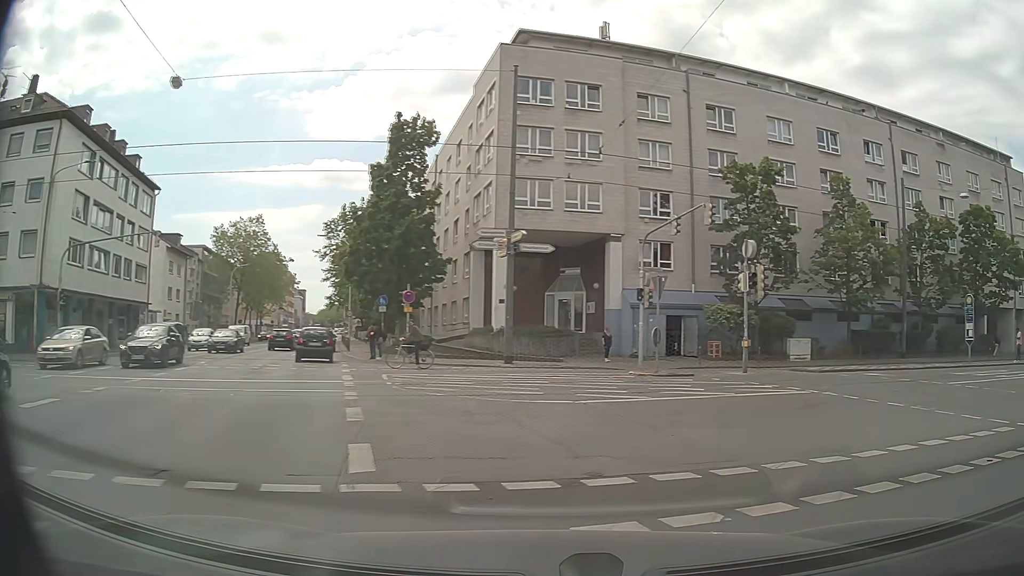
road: primary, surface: asphalt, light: Day
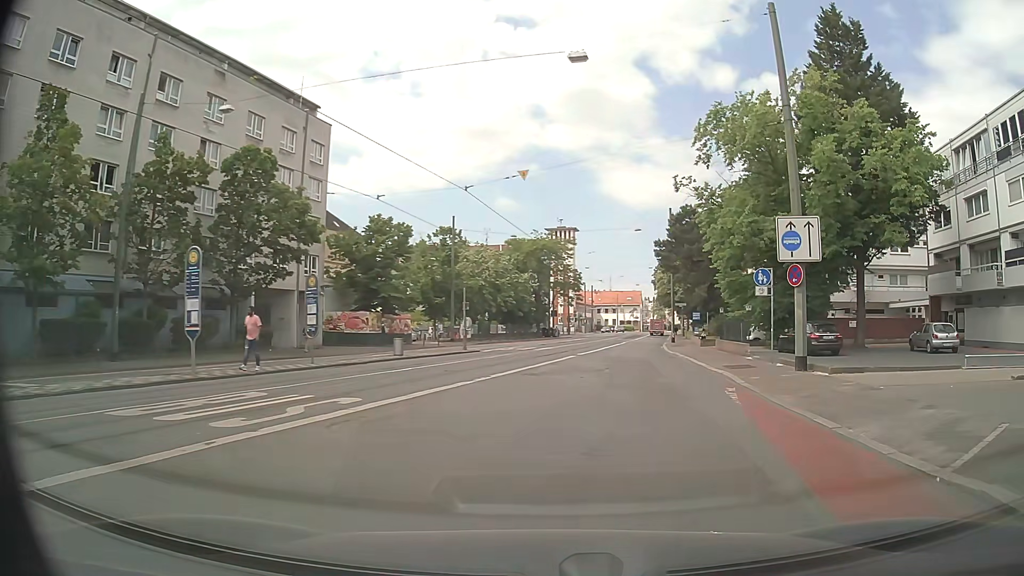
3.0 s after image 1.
(+9.1, +12.1) m; +62°
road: secondary
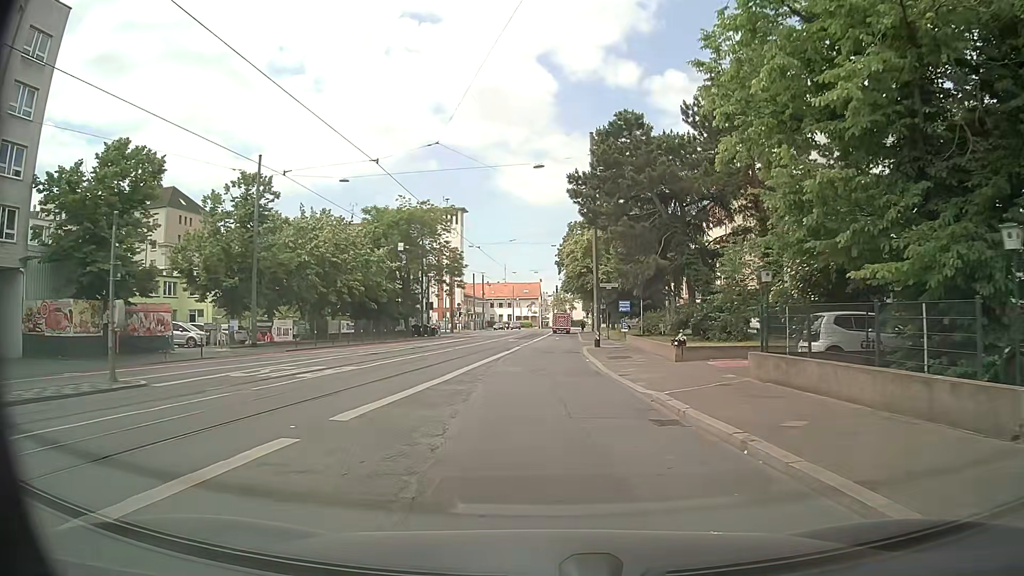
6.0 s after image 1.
(+3.3, +23.7) m; +10°
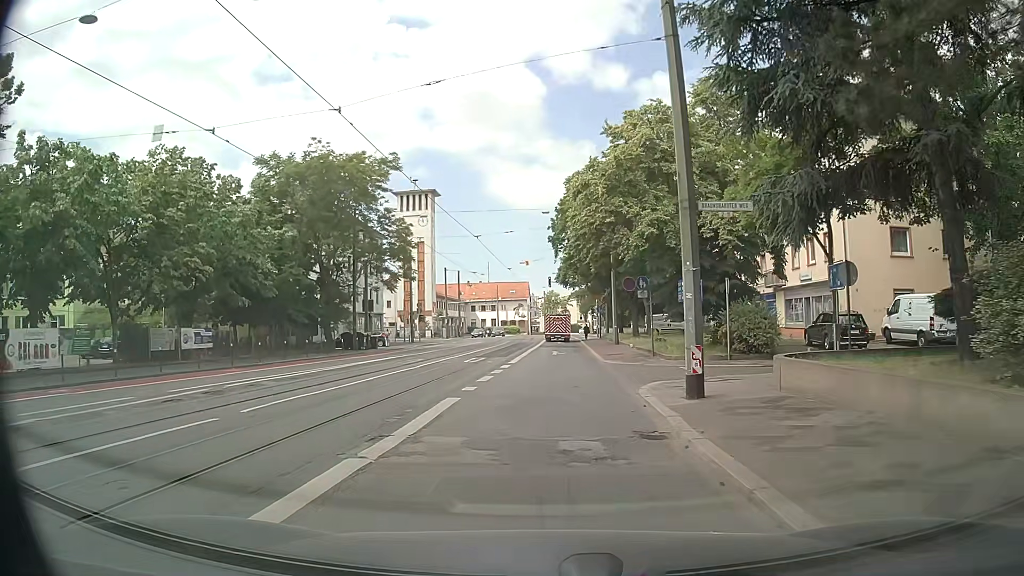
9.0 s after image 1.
(-0.1, +25.5) m; +1°
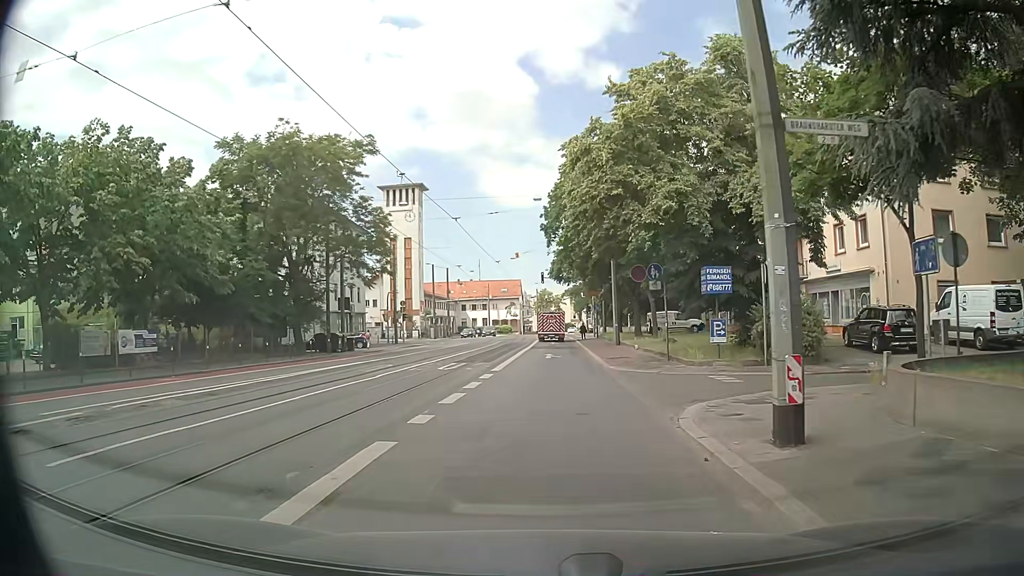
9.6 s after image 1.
(0.0, +5.0) m; +1°
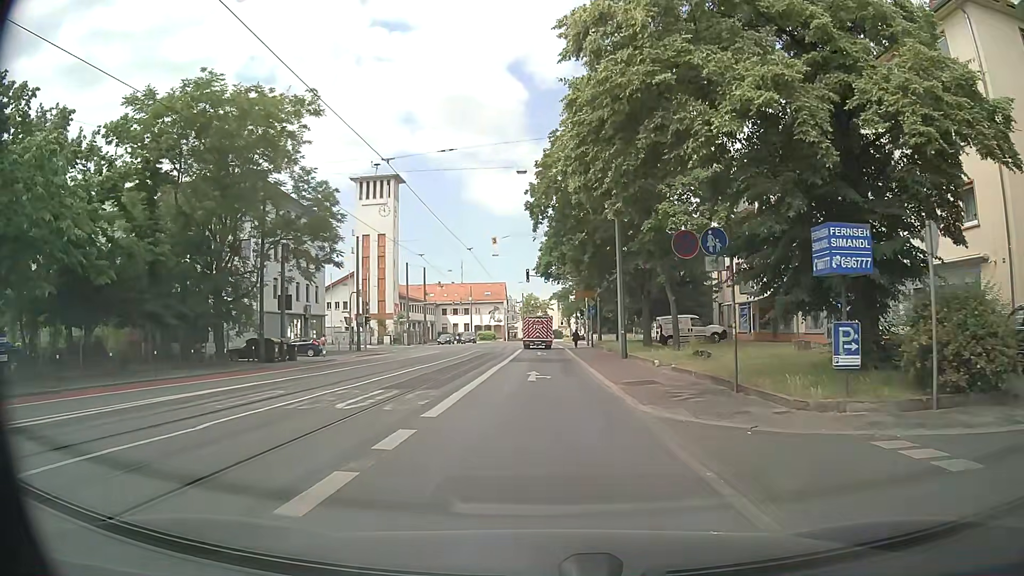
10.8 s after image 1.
(-0.1, +10.0) m; 0°
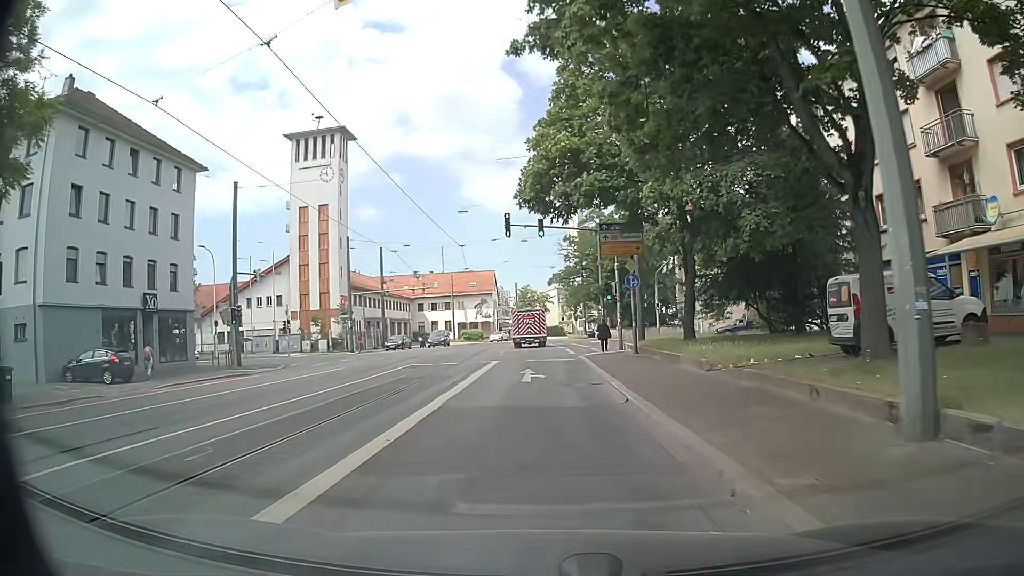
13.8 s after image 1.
(+0.3, +26.5) m; +1°
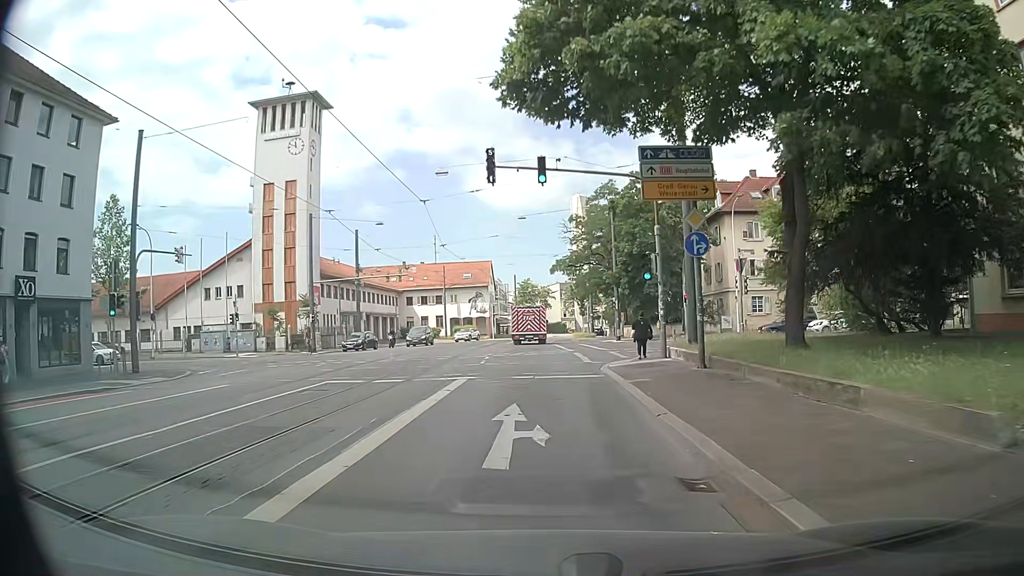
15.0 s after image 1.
(-0.2, +11.3) m; -1°
